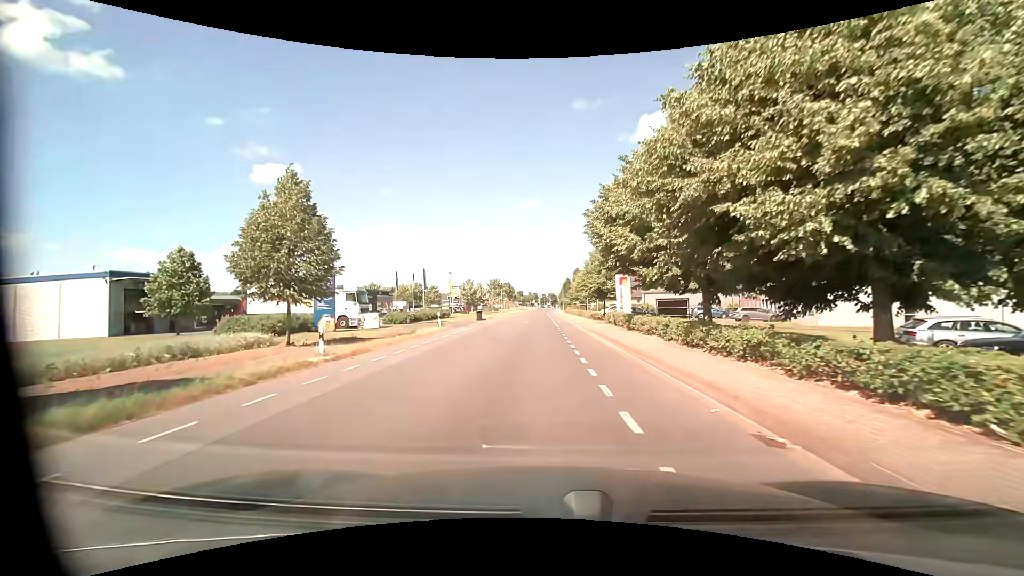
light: Day
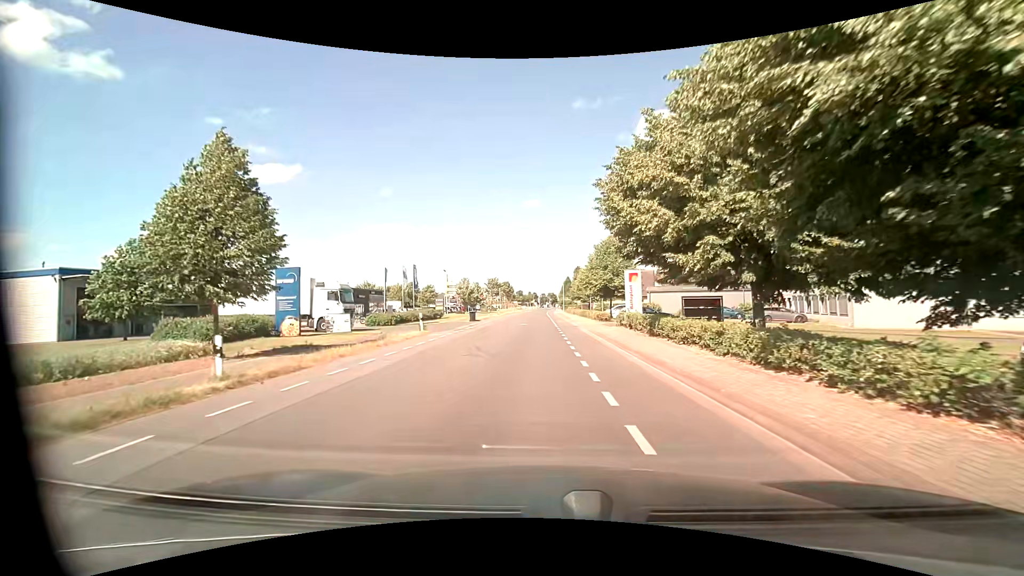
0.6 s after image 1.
(0.0, +5.0) m; 0°
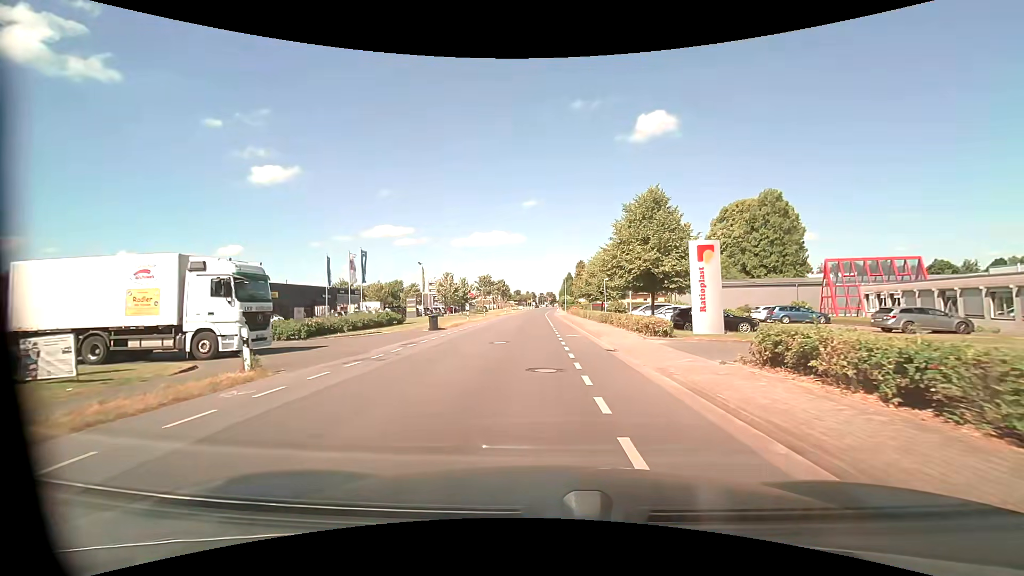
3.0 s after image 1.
(-0.1, +17.1) m; 0°
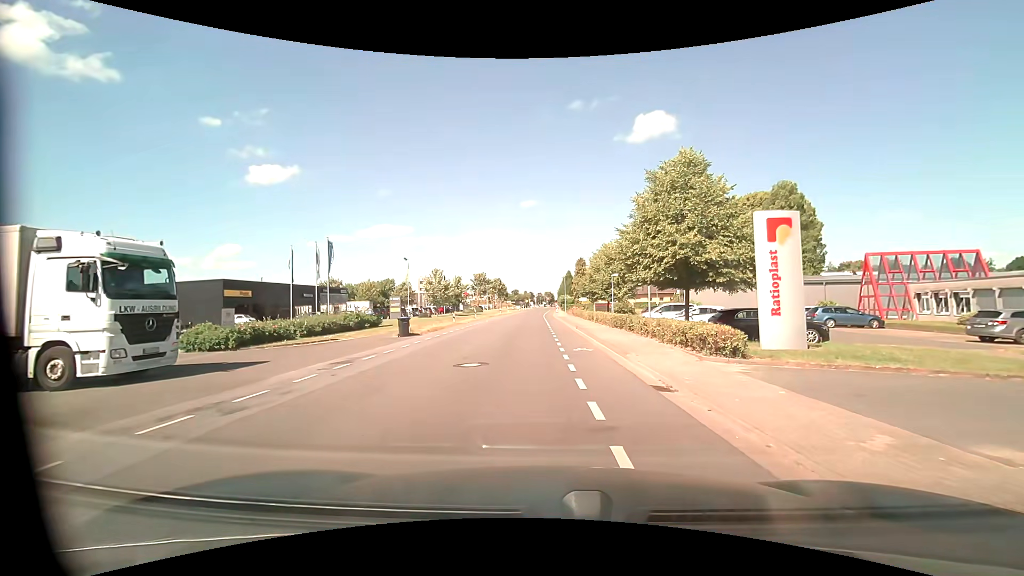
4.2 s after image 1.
(0.0, +6.5) m; 0°
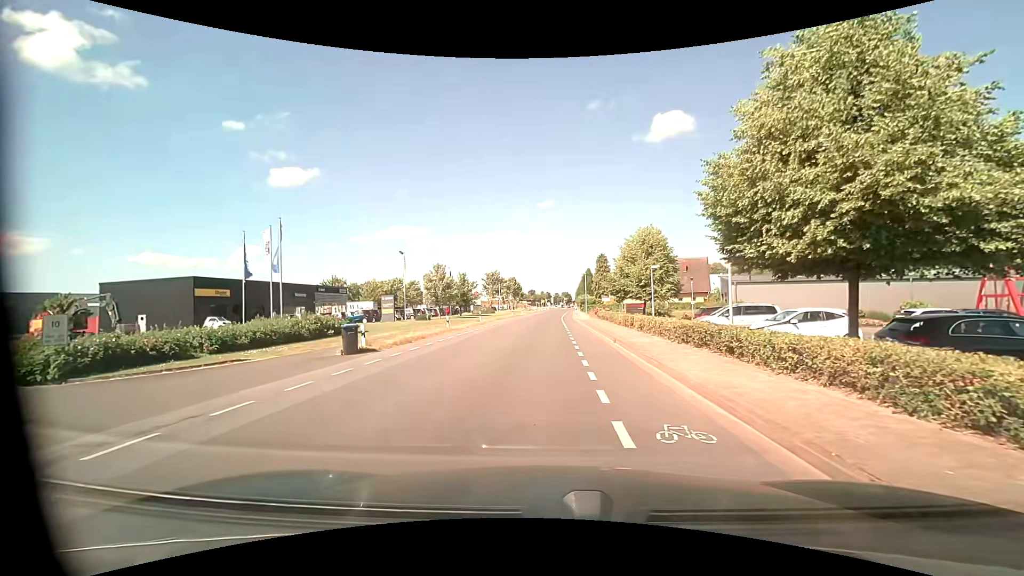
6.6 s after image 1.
(-0.1, +9.3) m; -1°
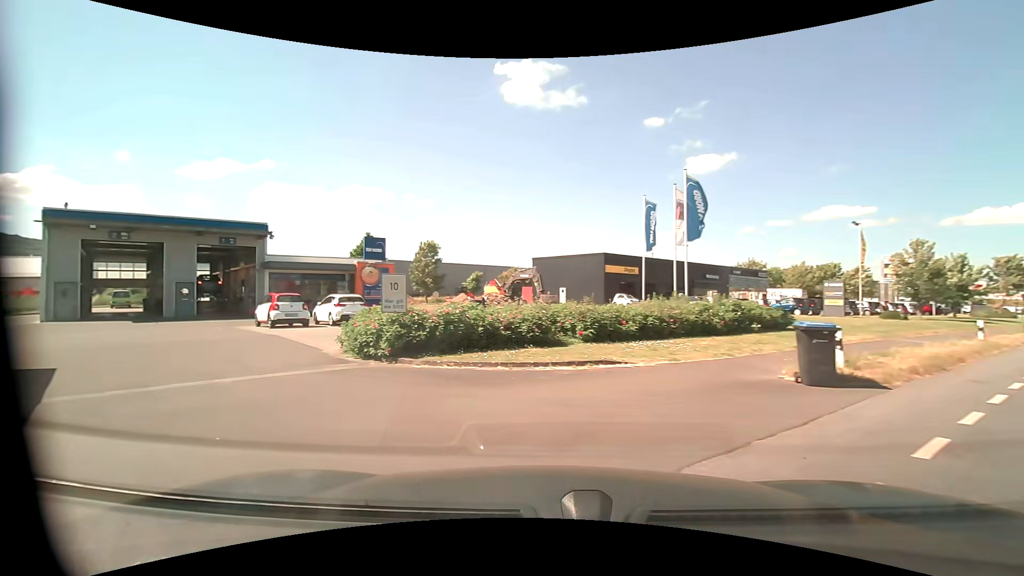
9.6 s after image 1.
(-2.6, +8.4) m; -46°
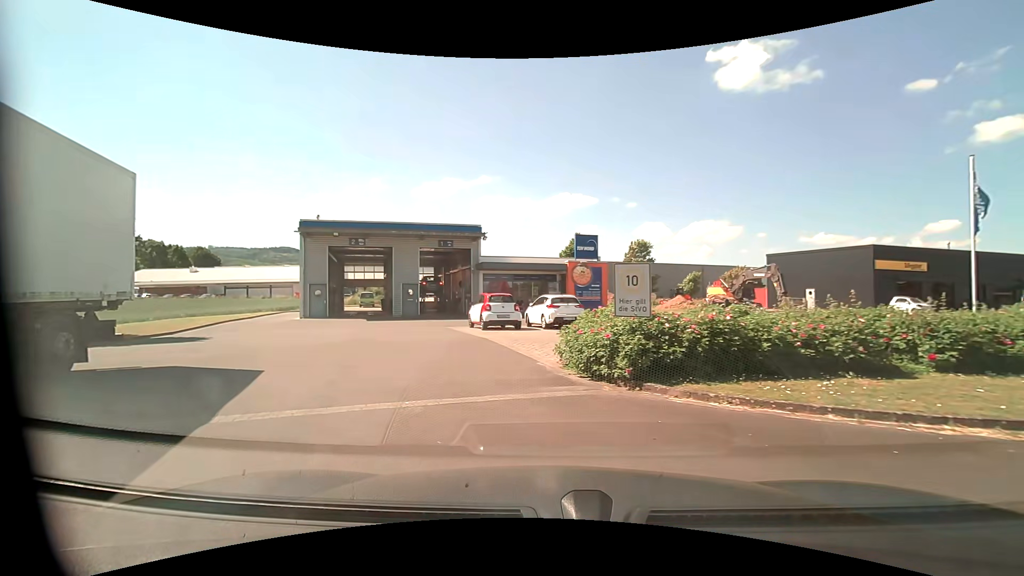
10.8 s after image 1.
(-0.7, +3.3) m; -21°
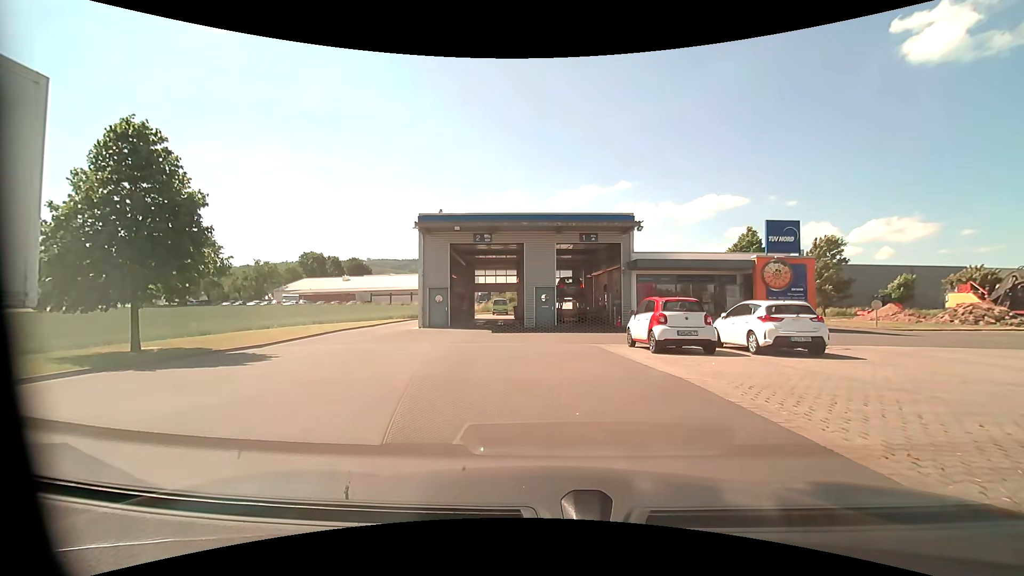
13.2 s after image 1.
(-1.3, +6.4) m; -15°
